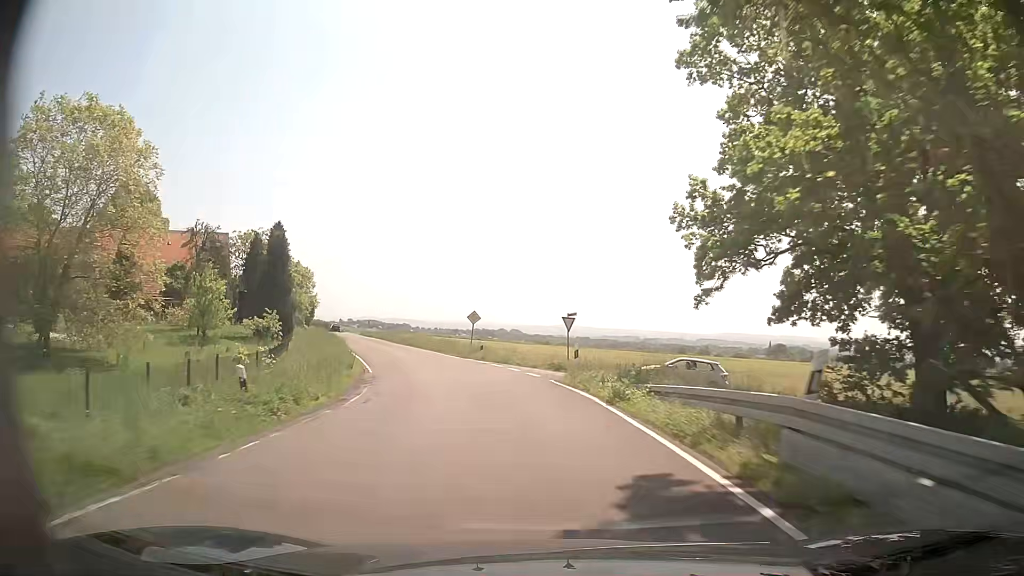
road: secondary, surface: asphalt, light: Day
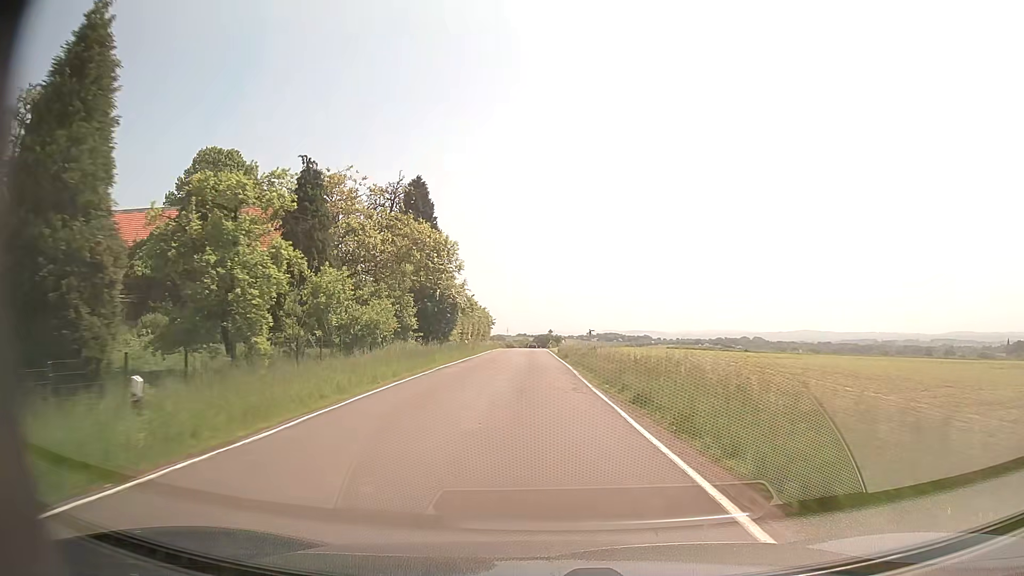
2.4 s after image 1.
(-7.8, +41.6) m; -20°
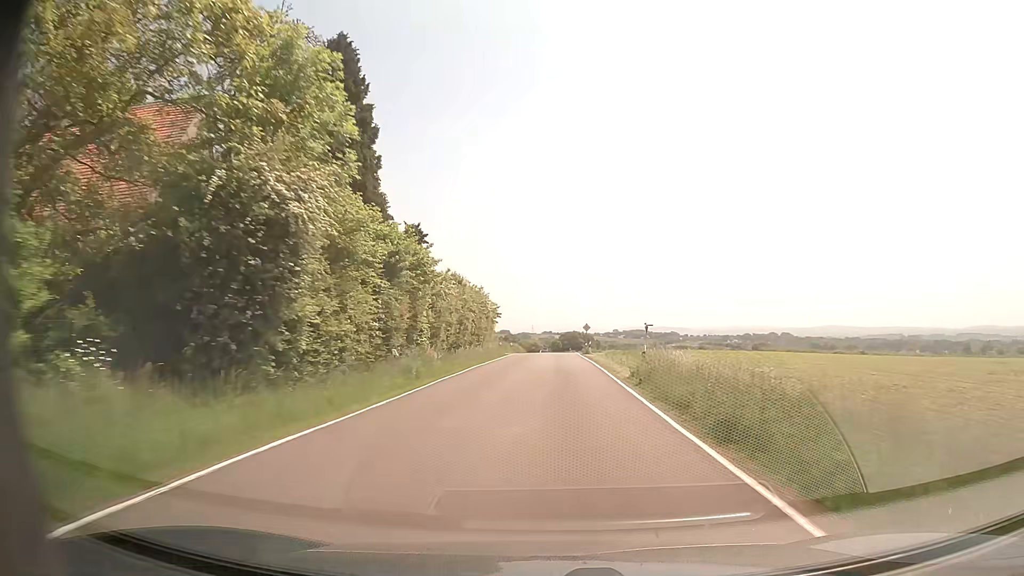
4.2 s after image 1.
(-1.0, +33.5) m; -2°
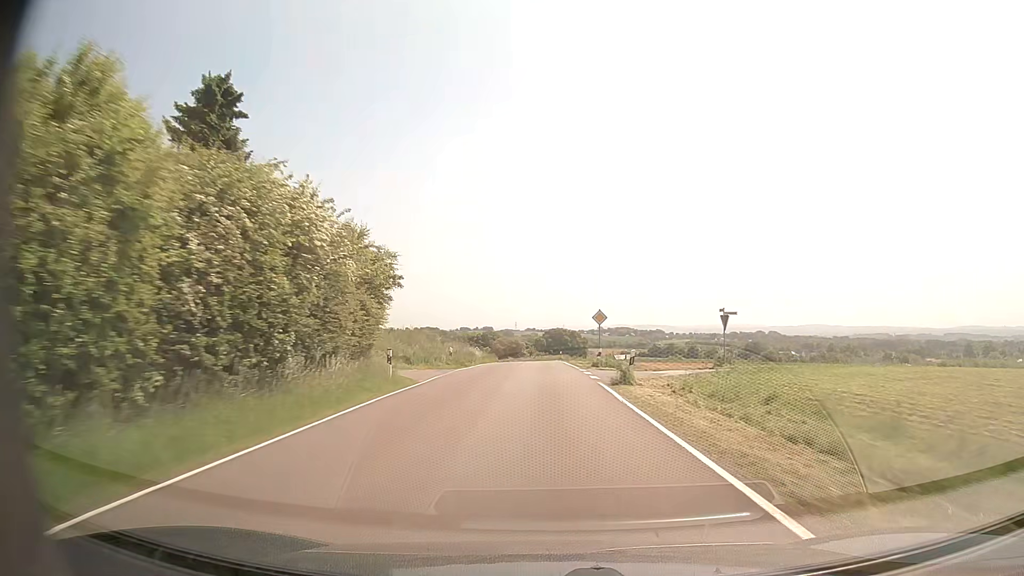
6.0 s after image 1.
(+0.5, +34.8) m; +1°
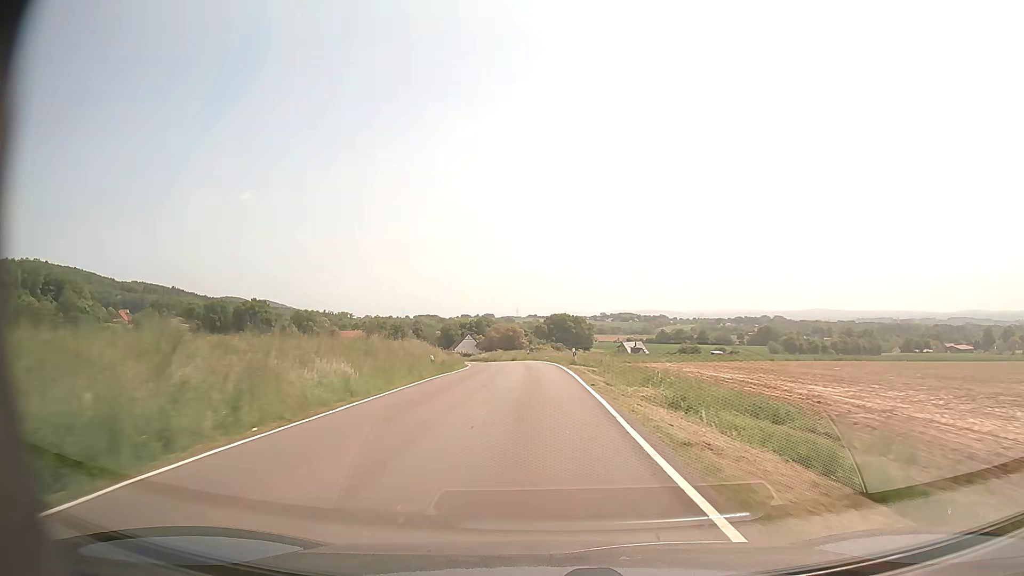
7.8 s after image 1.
(+0.2, +35.0) m; 0°
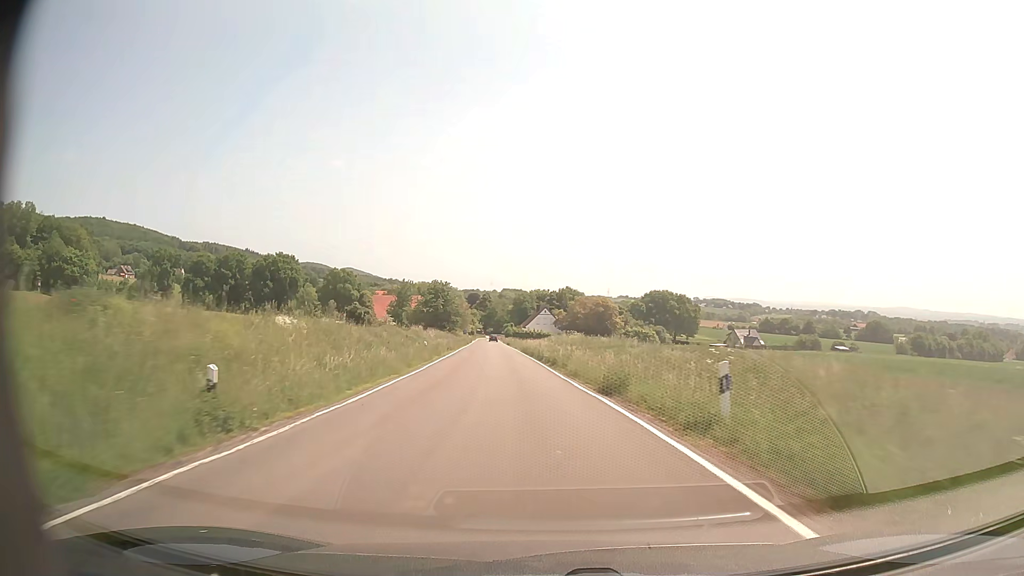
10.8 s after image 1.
(-3.0, +59.4) m; -7°
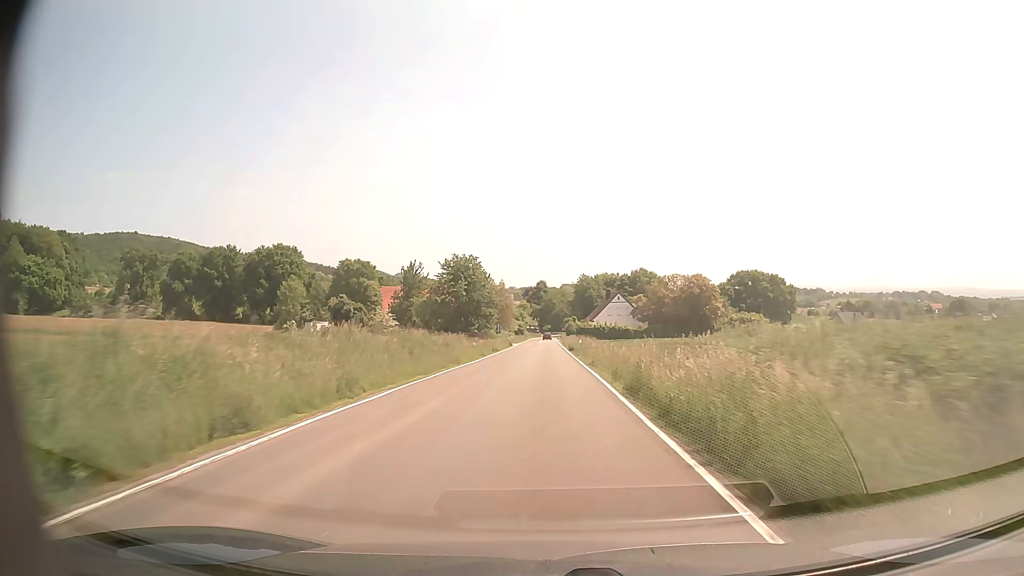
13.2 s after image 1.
(-2.7, +48.4) m; -5°
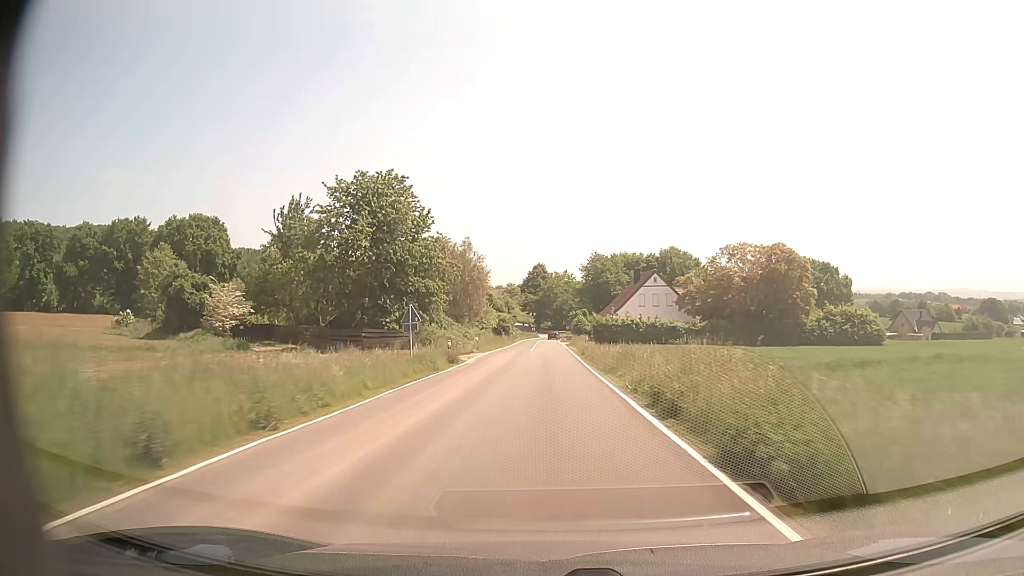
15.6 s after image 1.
(-0.1, +47.8) m; 0°
(0, +10) (0, +20) (0, +30) (0, +40) (0, +50) (0, +60) (0, +70) (0, +80) (0, +90) (0, +100) m
